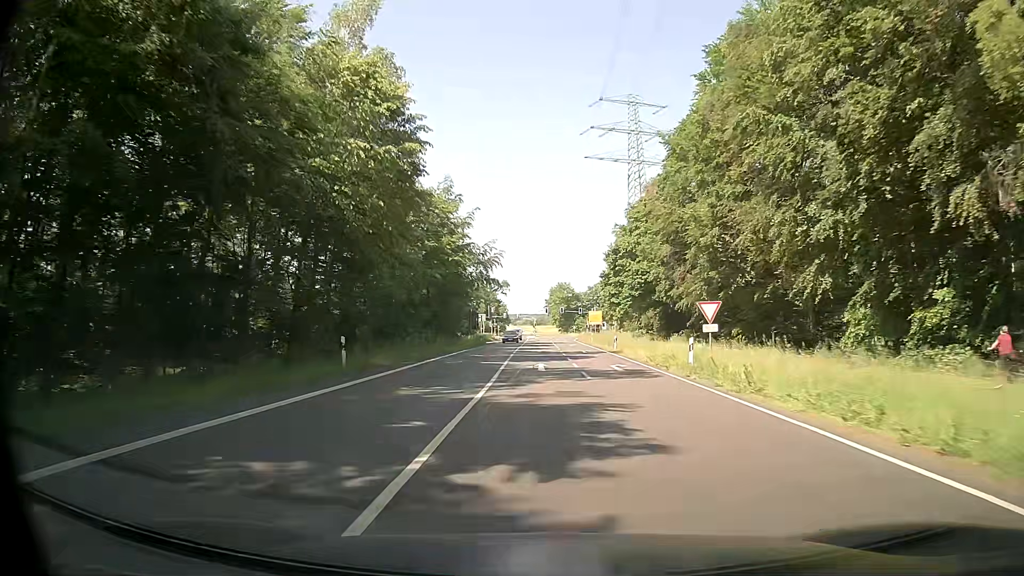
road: secondary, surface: asphalt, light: Day
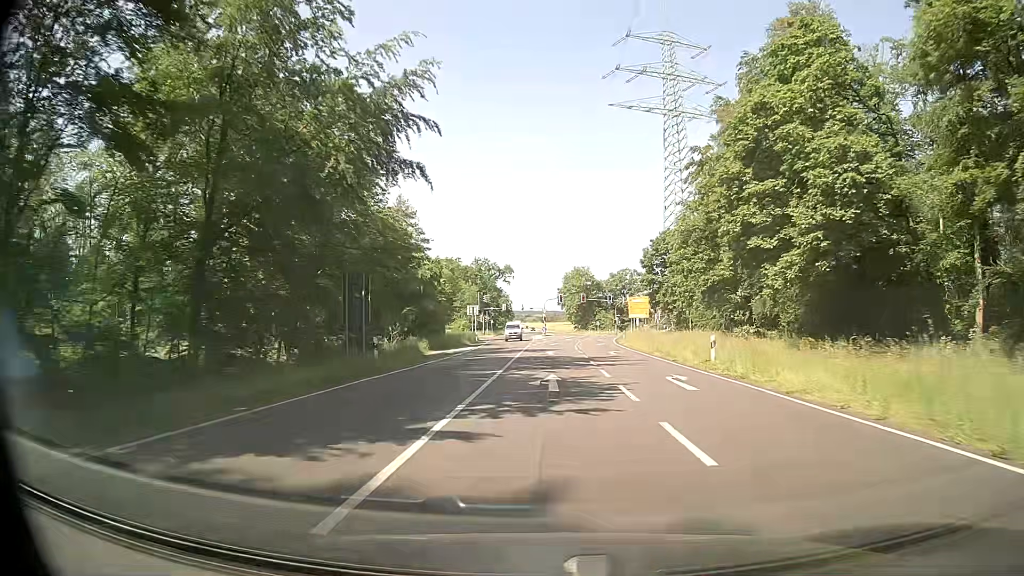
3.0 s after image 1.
(-0.4, +48.3) m; -1°
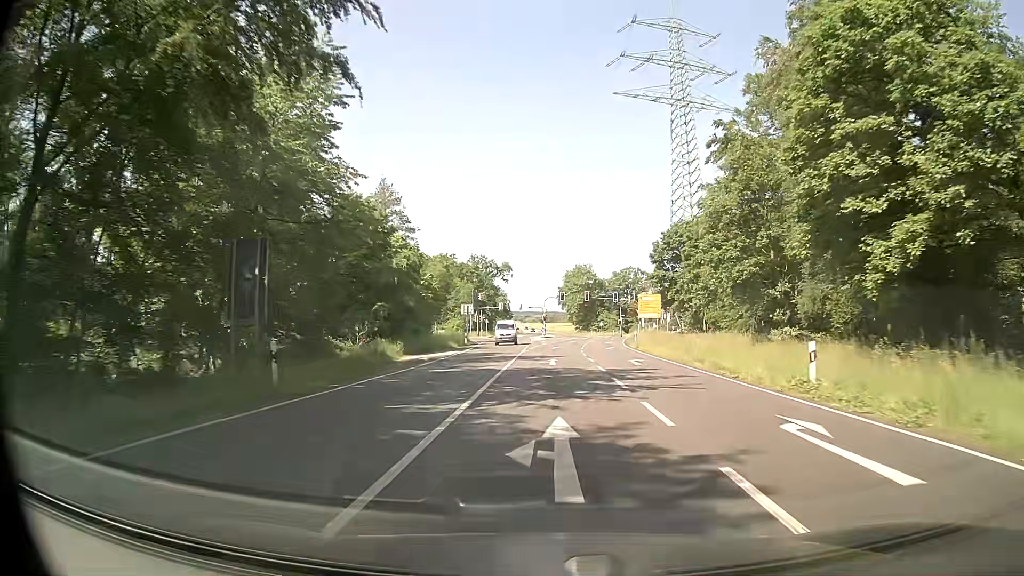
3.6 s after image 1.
(-0.1, +9.2) m; -1°
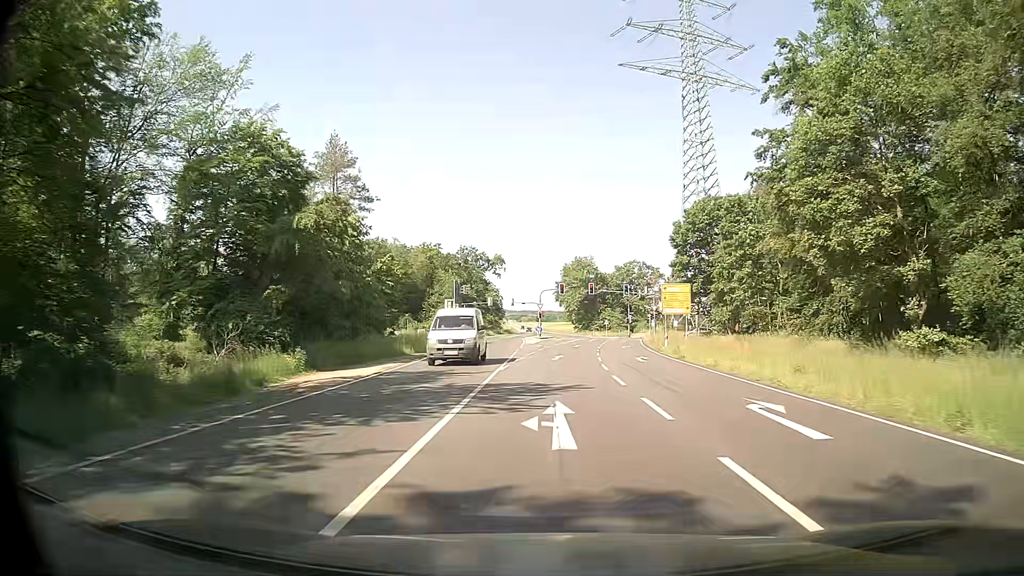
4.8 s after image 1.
(+0.1, +17.3) m; 0°
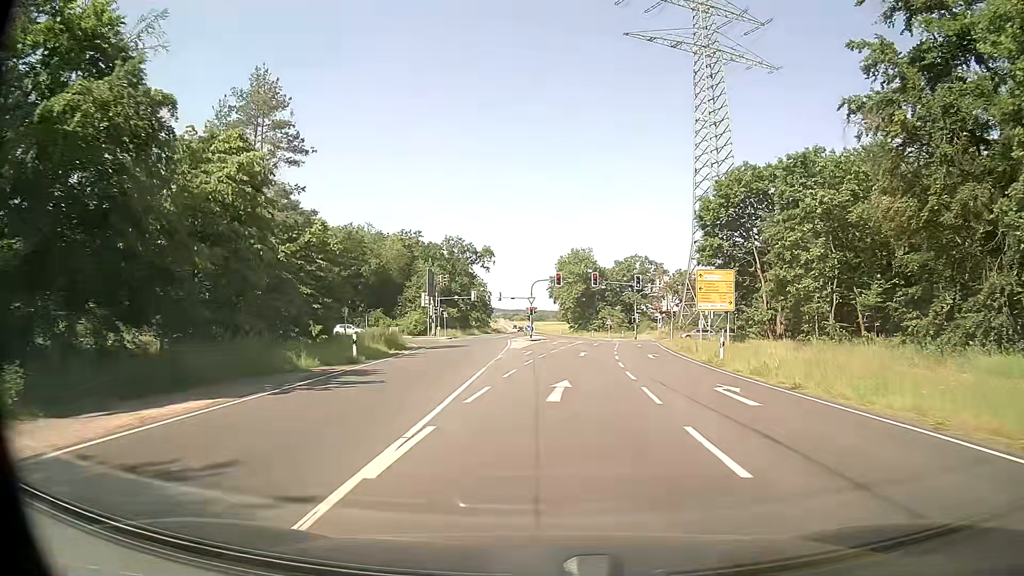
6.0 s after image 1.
(+0.1, +15.6) m; 0°
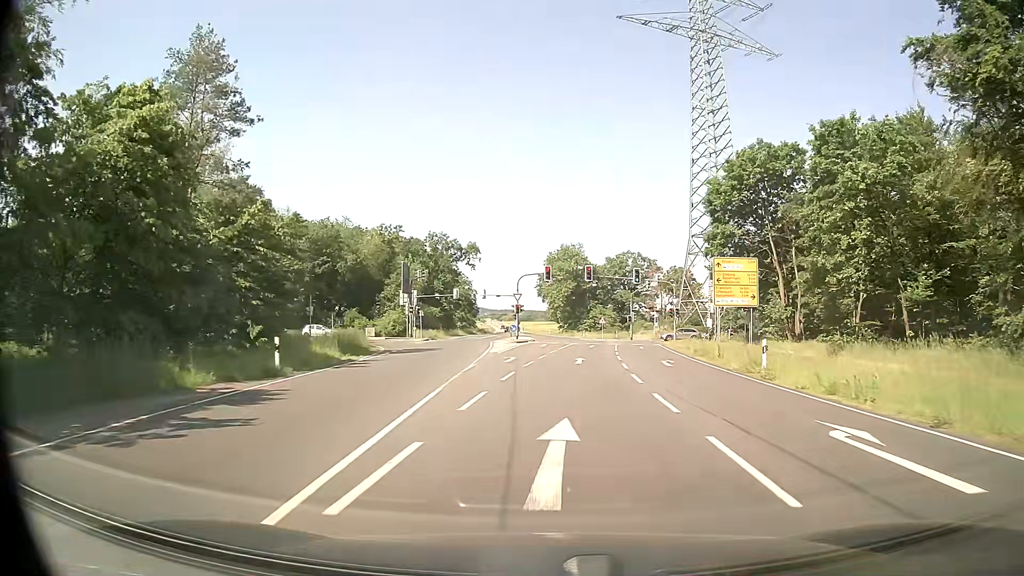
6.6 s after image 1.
(+0.1, +7.1) m; +1°
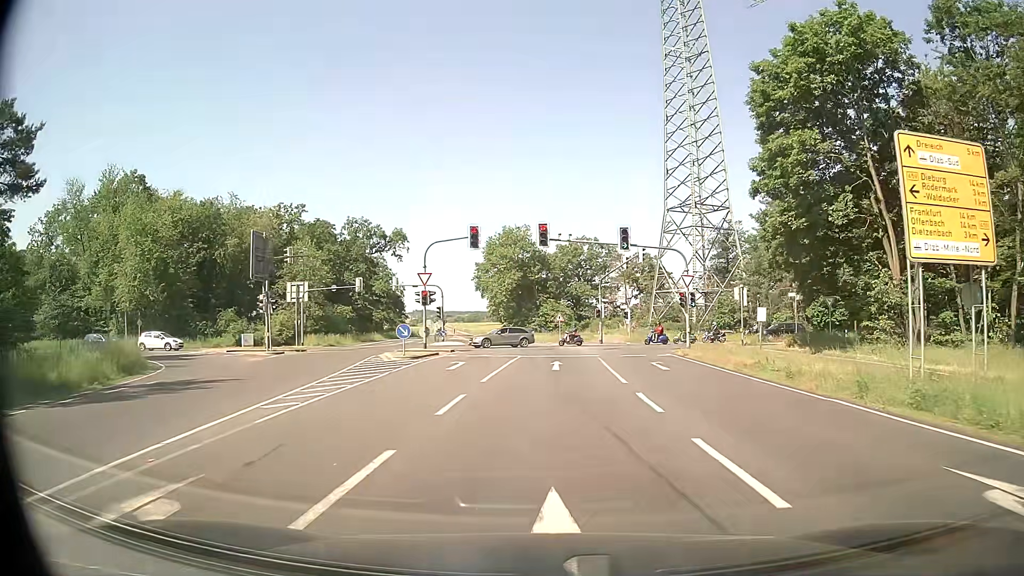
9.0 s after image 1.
(+1.1, +24.0) m; +5°
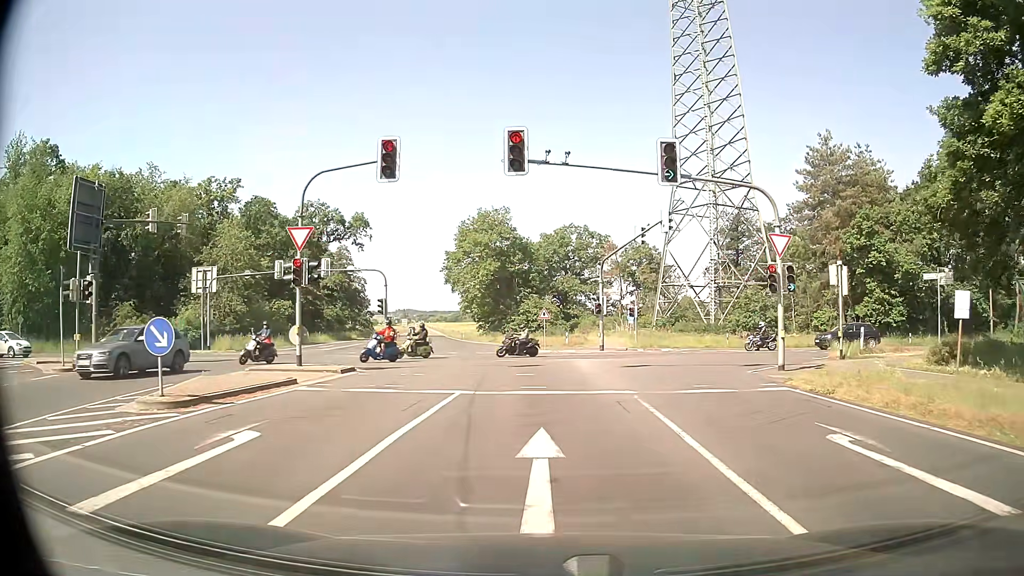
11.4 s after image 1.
(+0.2, +16.5) m; +2°
(0, +10) (-1, +20) (-2, +30) (-3, +40) (-5, +50) (-7, +59) (-9, +69) (-11, +79) (-13, +89) (-15, +99) m
